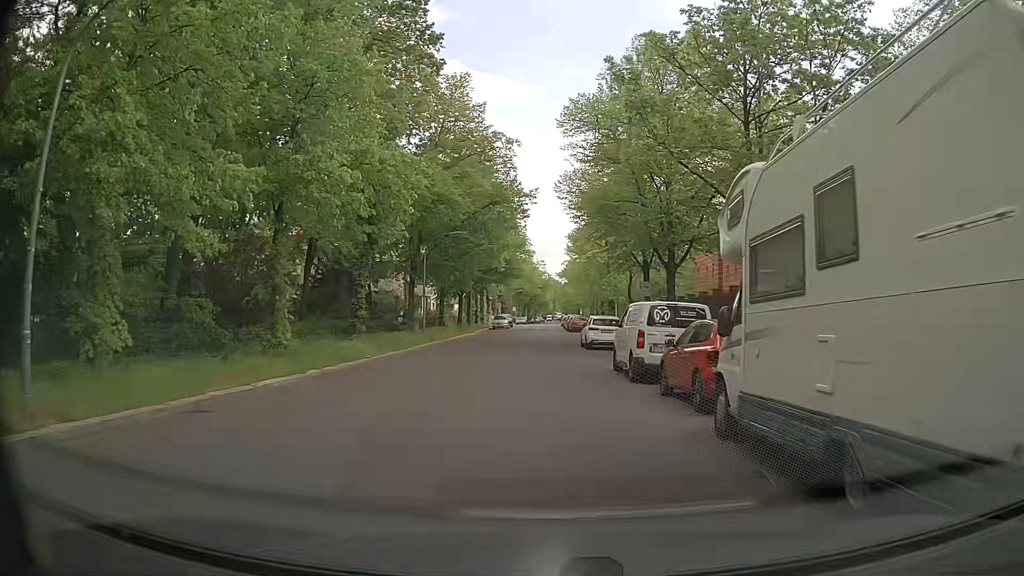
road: residential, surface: asphalt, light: Day
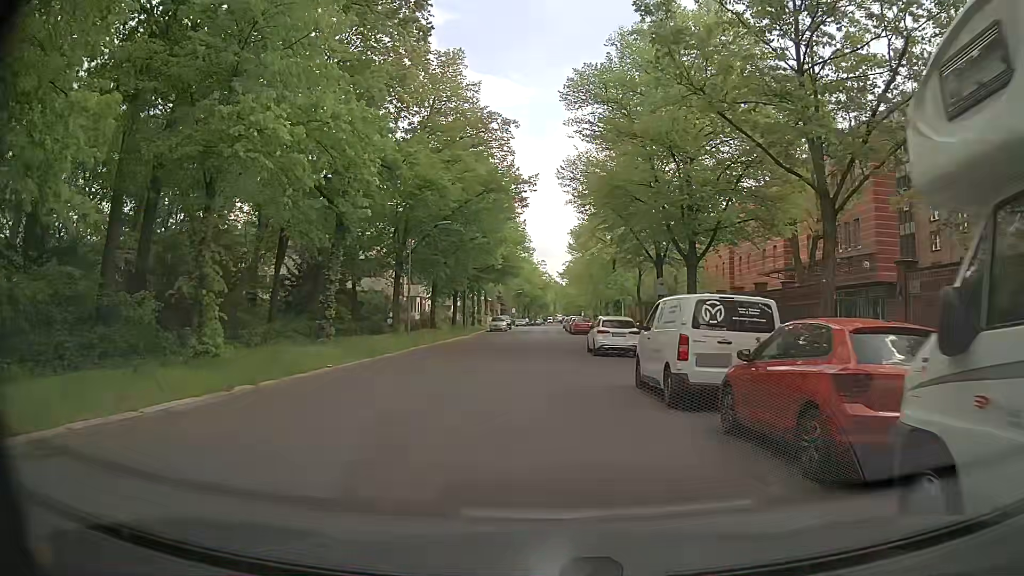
(0.0, +4.6) m; +1°
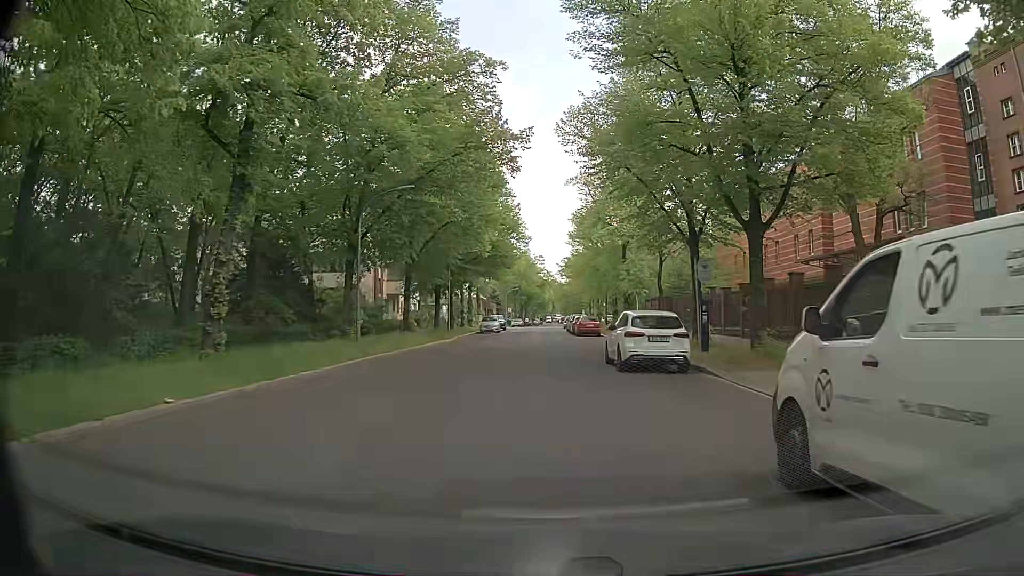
(0.0, +9.2) m; 0°
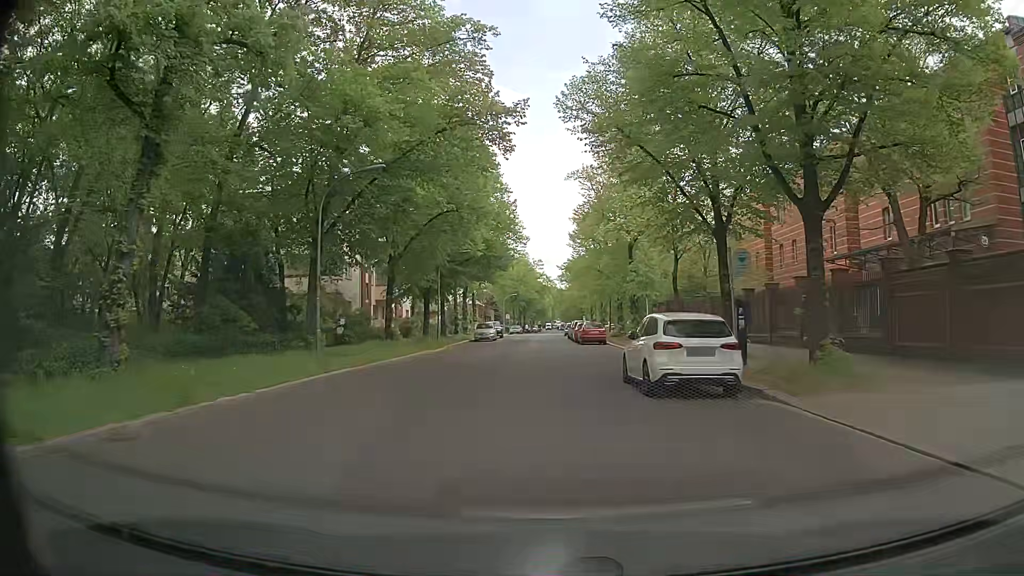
(0.0, +4.6) m; -1°
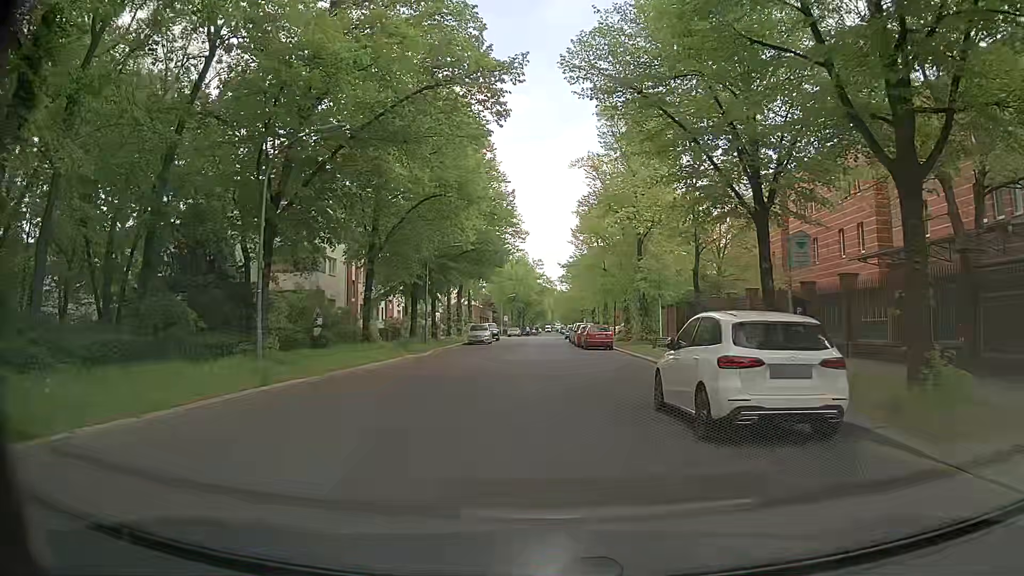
(0.0, +4.5) m; +1°
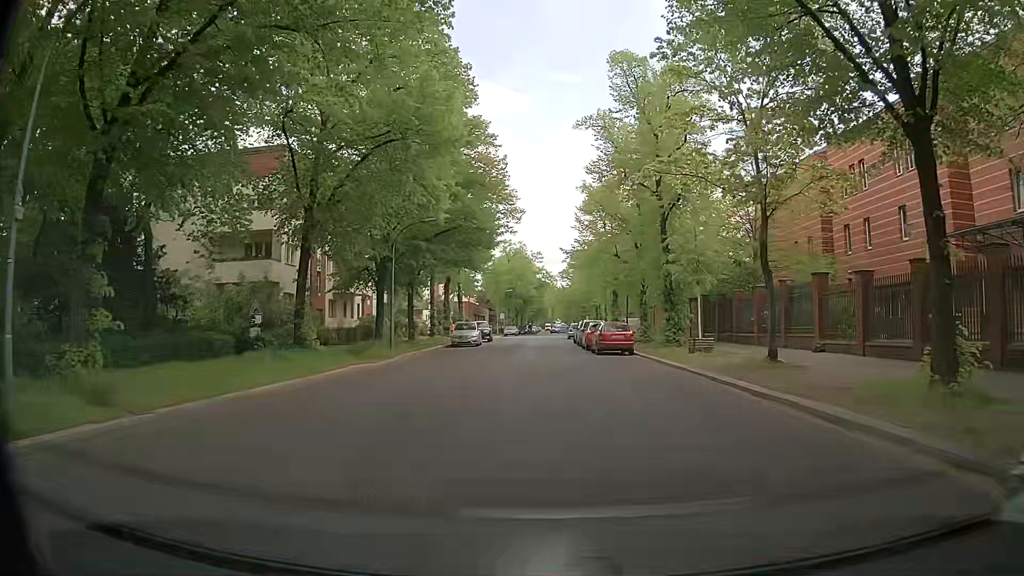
(-0.2, +9.0) m; -1°
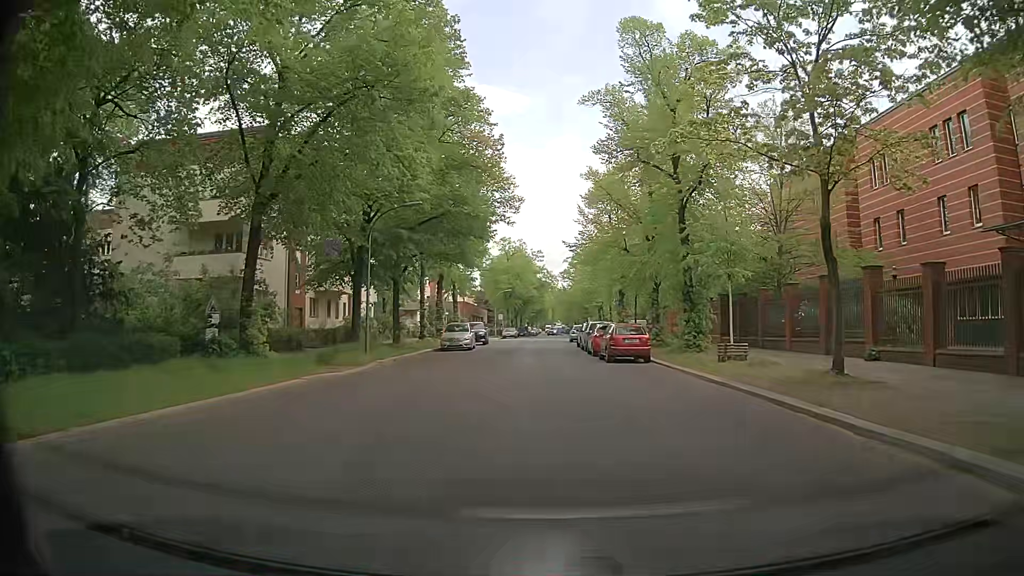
(-0.1, +4.5) m; -1°
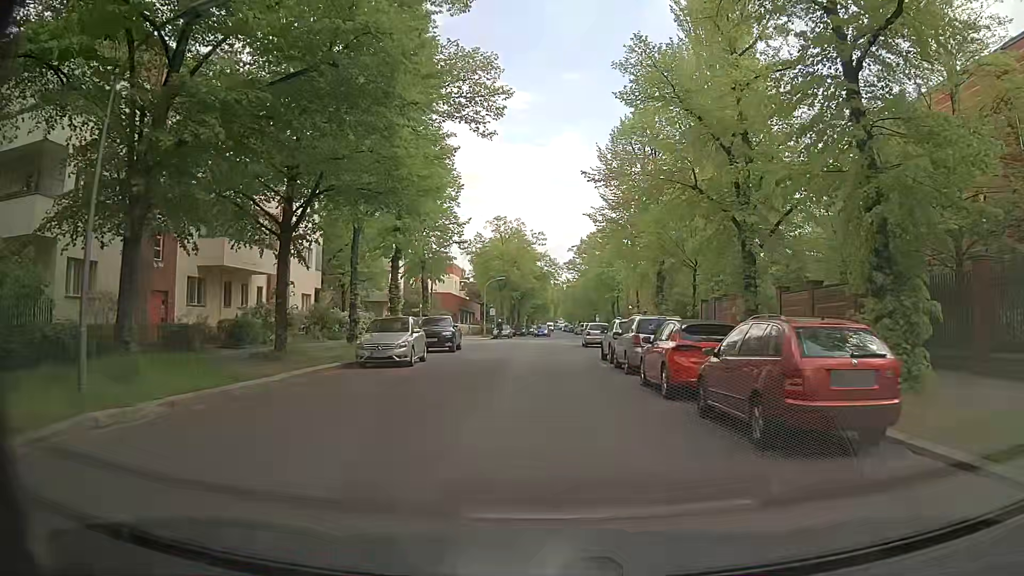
(+0.5, +17.7) m; +1°
(0, +10) (0, +20) (0, +30) (+1, +40) (+1, +50) (+2, +60) (+3, +70) (+3, +80) (+4, +90) (+4, +100) m
